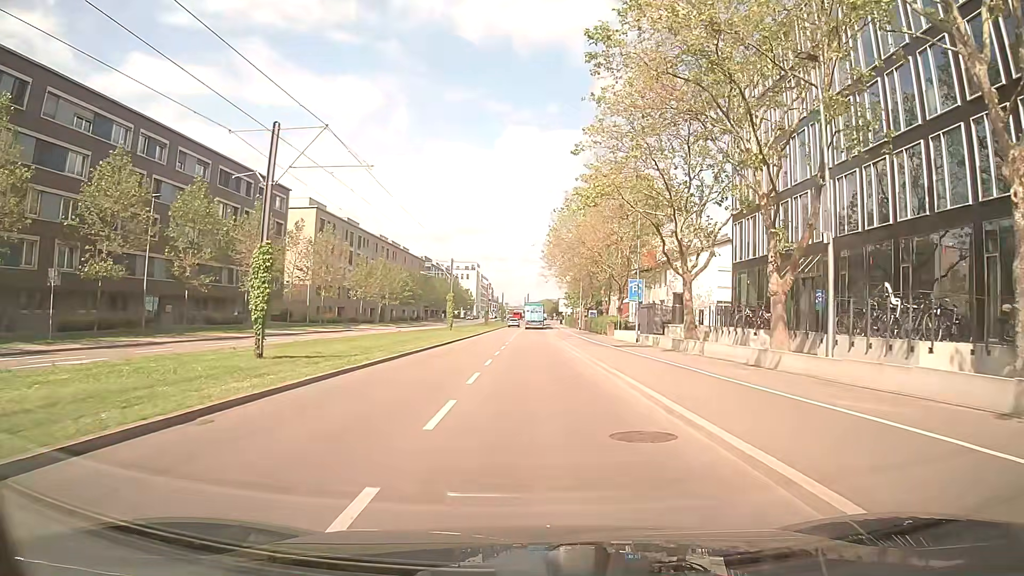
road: secondary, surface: asphalt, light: Day
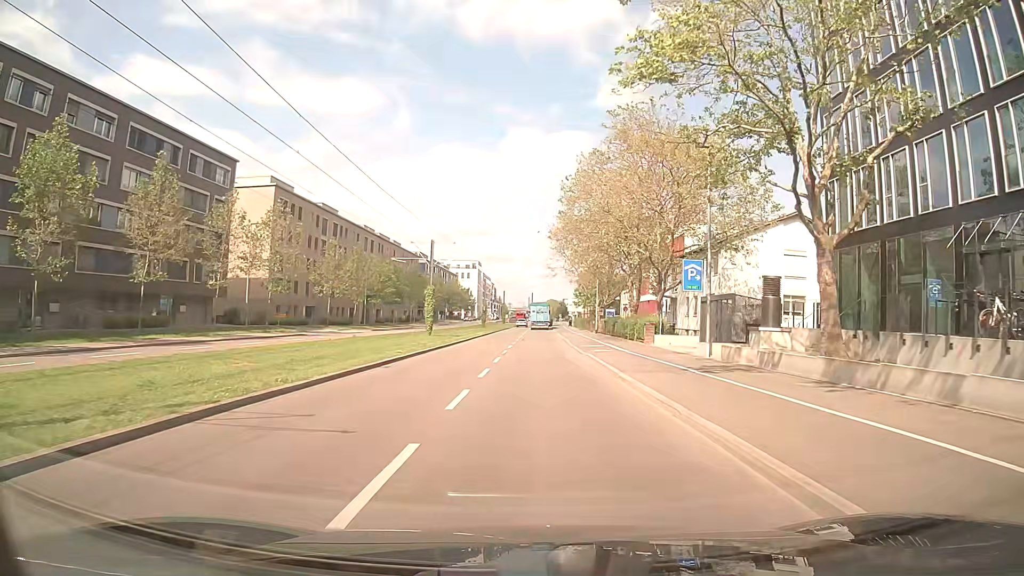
(+0.1, +16.3) m; 0°
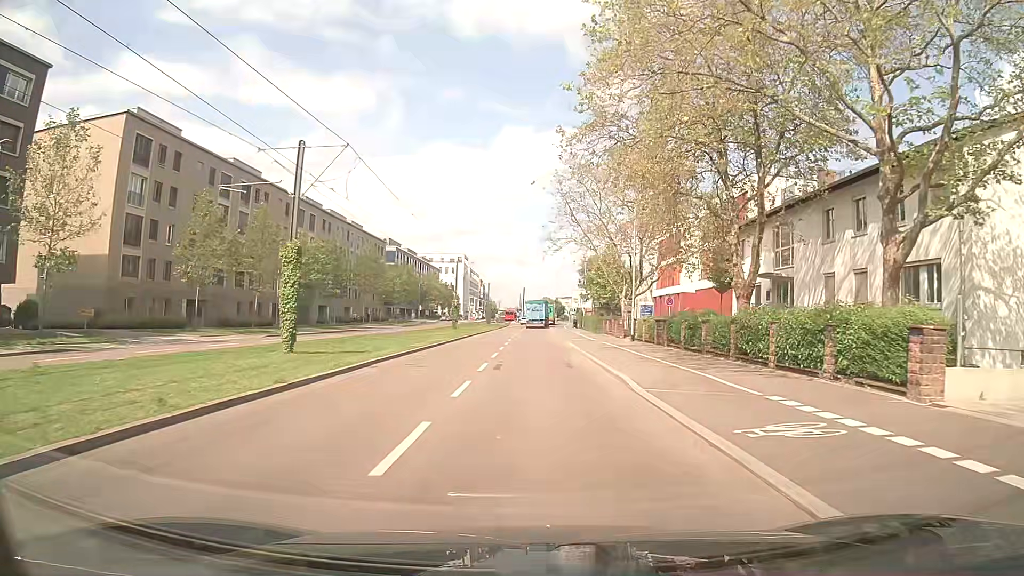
(+0.3, +28.8) m; 0°
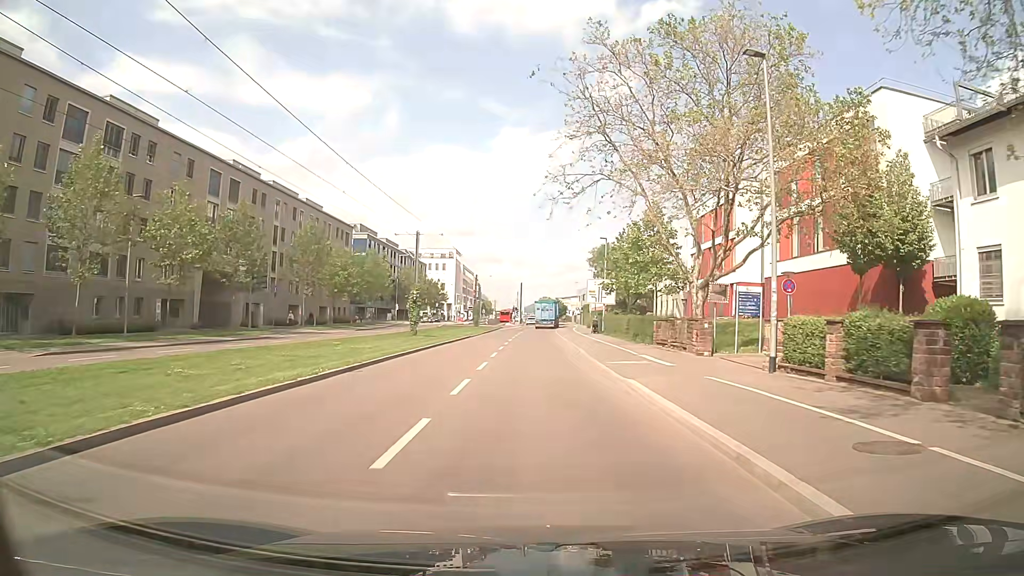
(+0.4, +23.9) m; 0°
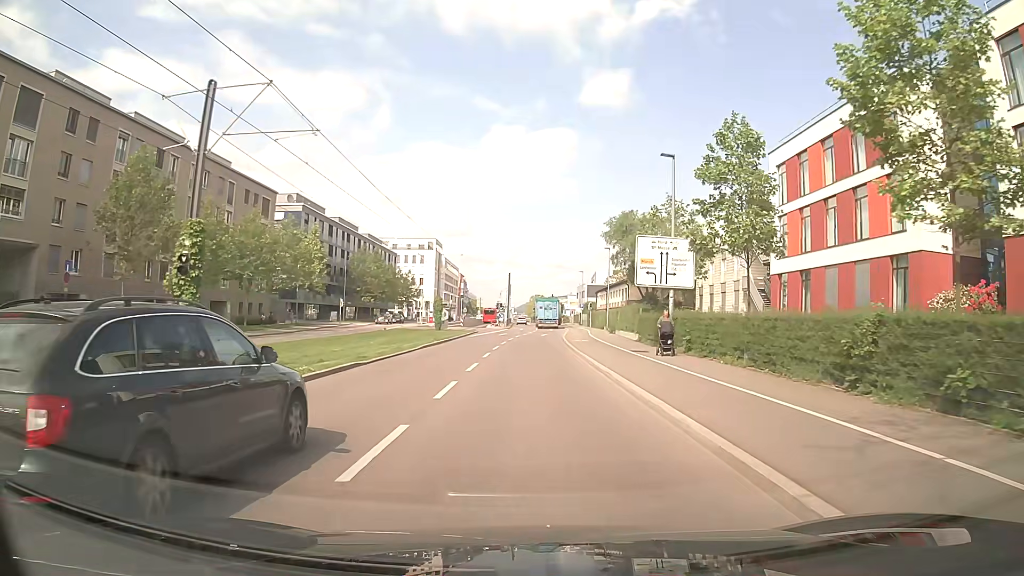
(+0.5, +30.9) m; +1°
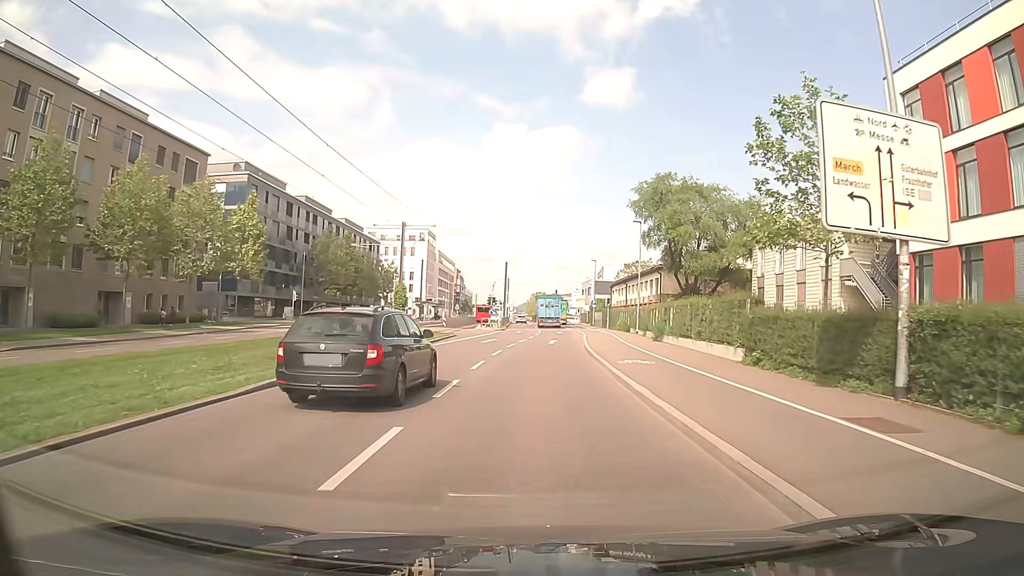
(+0.2, +18.4) m; +1°
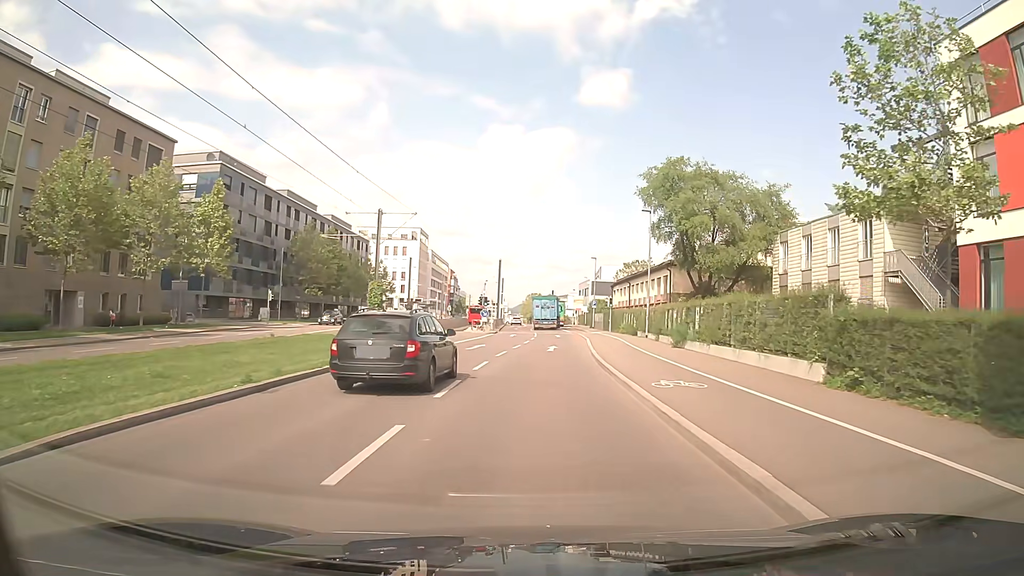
(0.0, +5.8) m; 0°
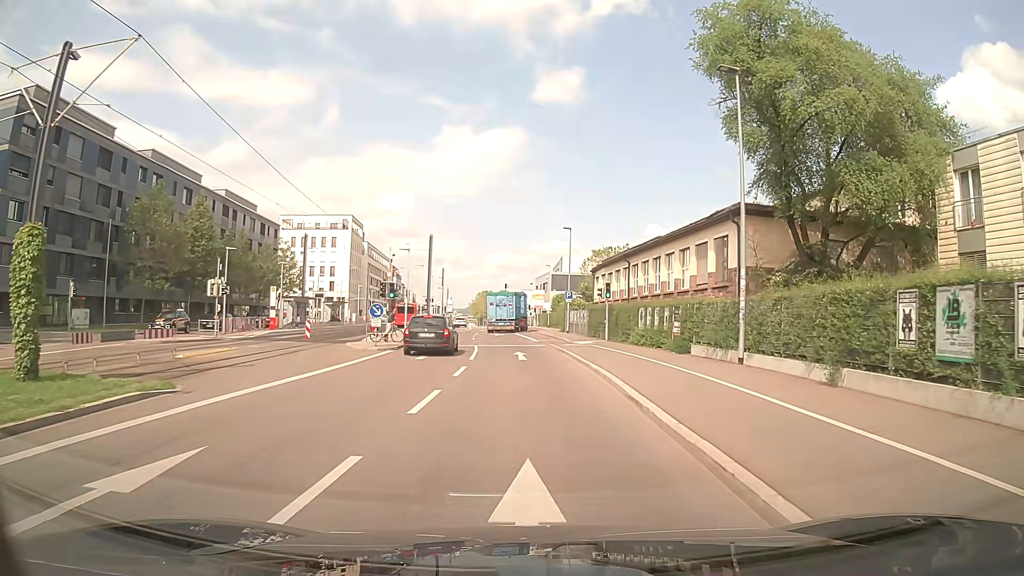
(+0.7, +25.7) m; +4°
